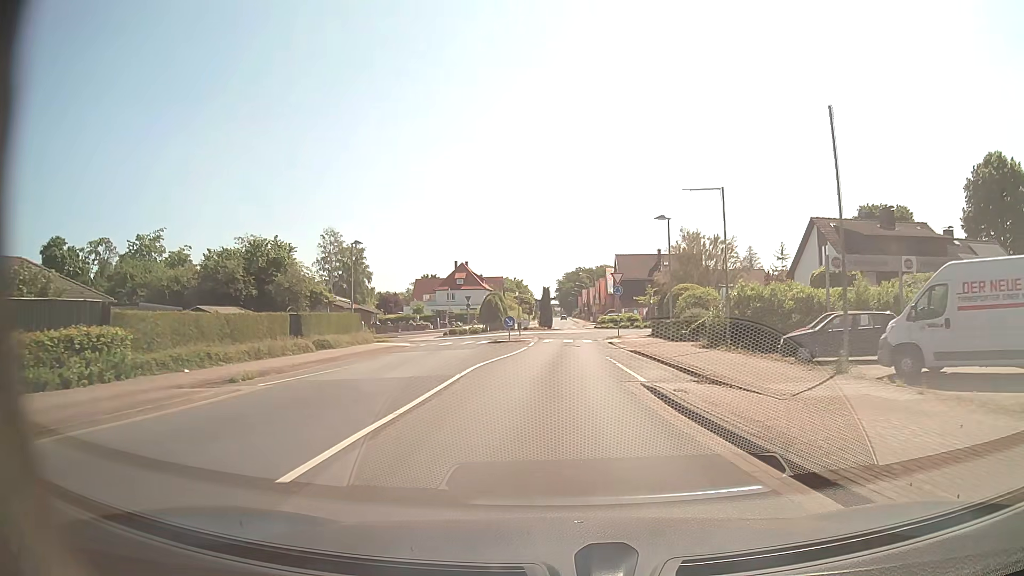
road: secondary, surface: asphalt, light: Day
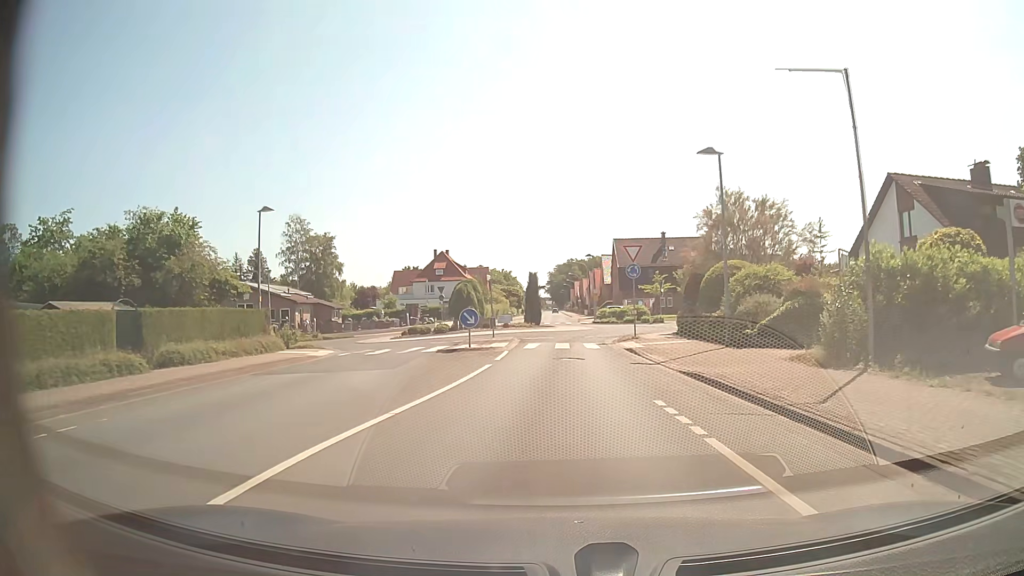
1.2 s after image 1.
(+0.1, +12.2) m; +1°
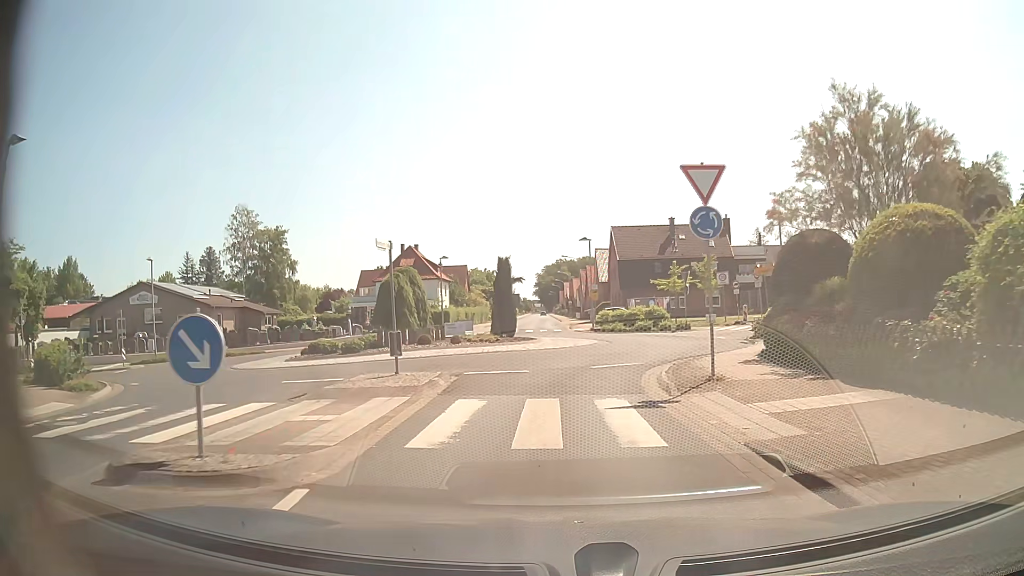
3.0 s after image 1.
(+0.1, +15.7) m; 0°
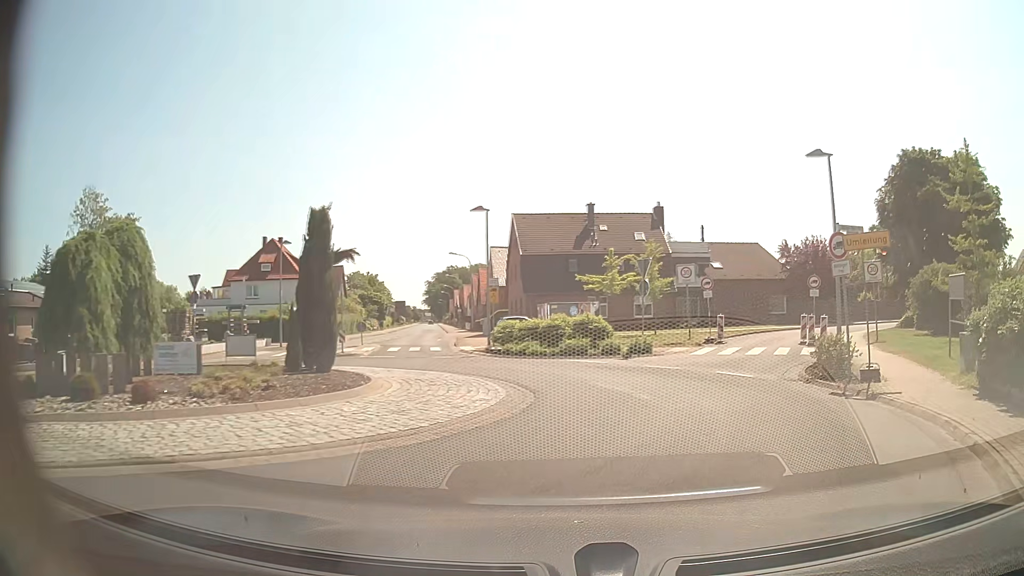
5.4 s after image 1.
(+0.4, +15.9) m; +10°
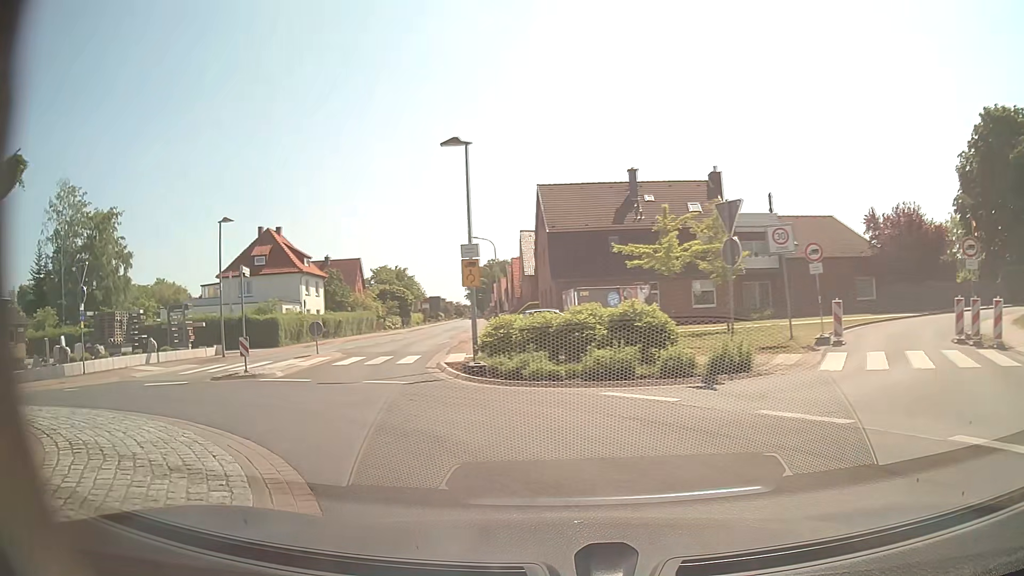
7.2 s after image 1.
(+0.6, +11.0) m; -5°
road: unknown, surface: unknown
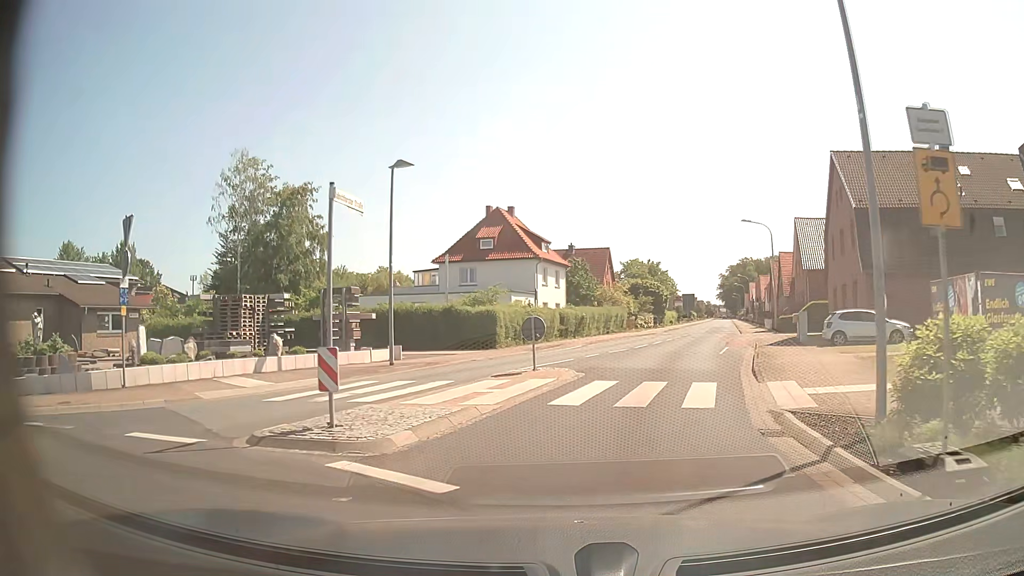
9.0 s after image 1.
(-2.5, +10.4) m; -21°
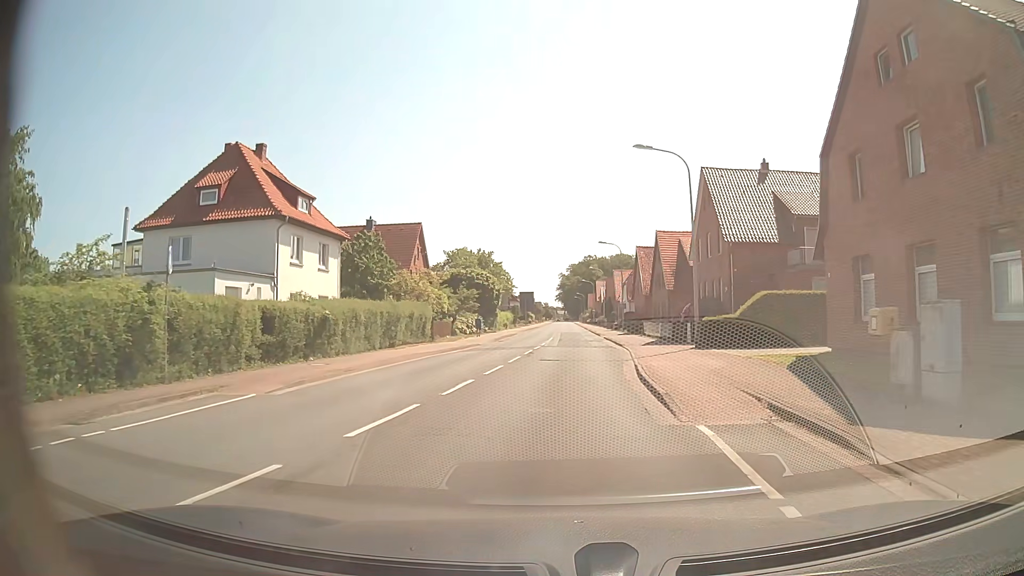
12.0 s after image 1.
(+3.6, +23.3) m; +14°
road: secondary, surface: asphalt
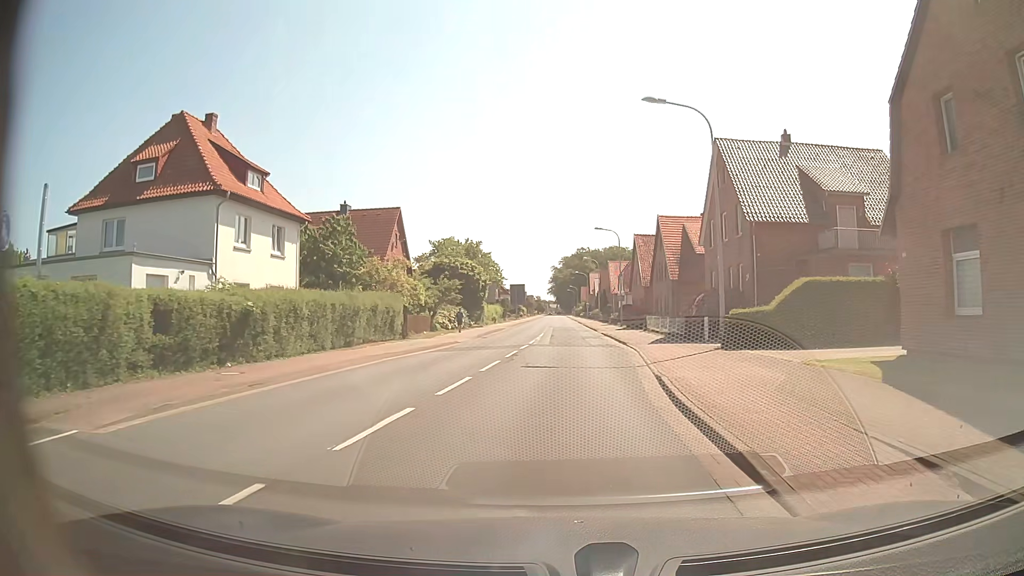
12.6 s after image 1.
(0.0, +5.6) m; +1°
(0, +10) (0, +20) (+1, +30) (+1, +40) (+1, +50) (+1, +60) (+1, +70) (+1, +80) (+1, +90) (+1, +100) m
